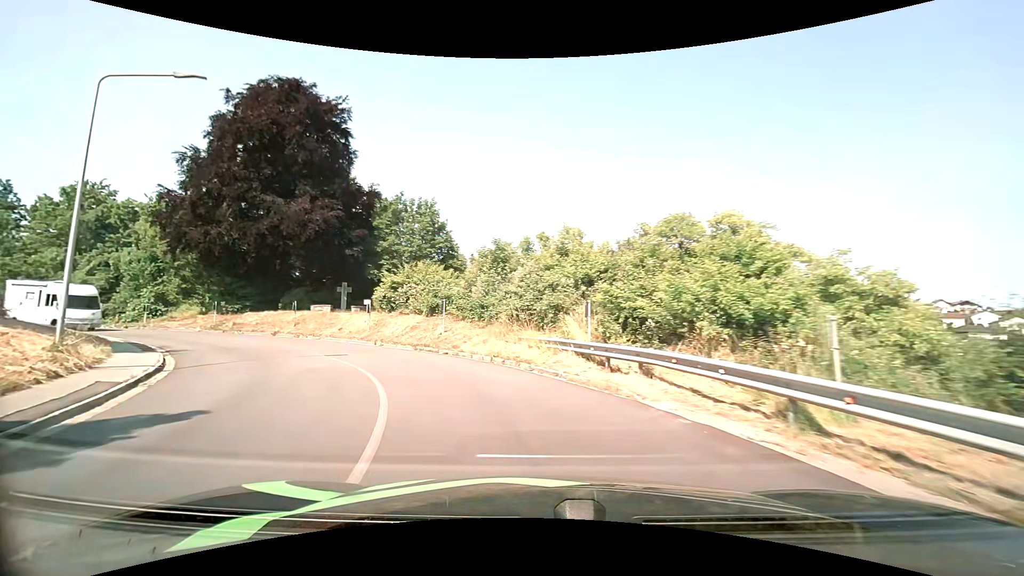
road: tertiary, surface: asphalt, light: Day
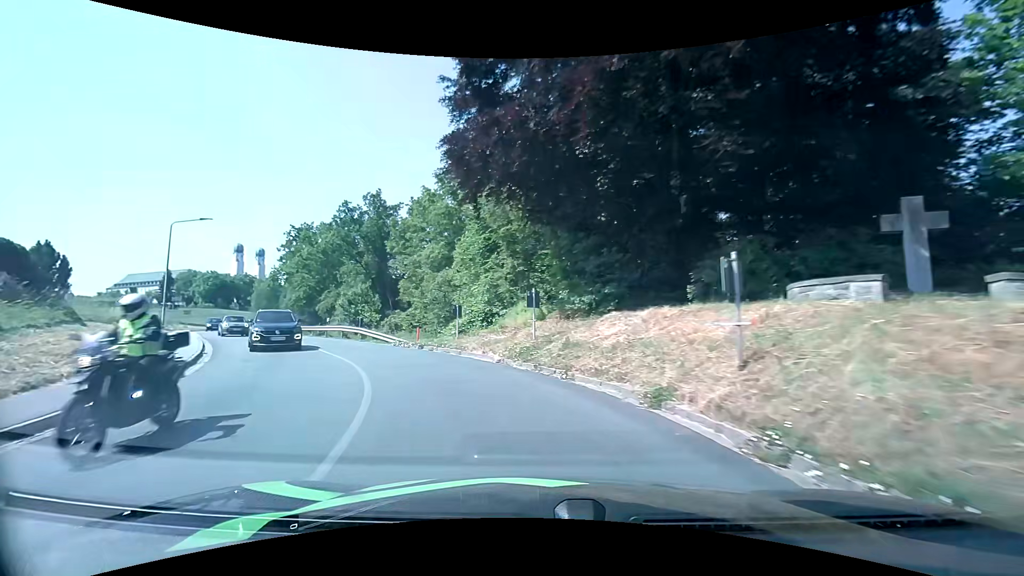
(-11.3, +25.3) m; -47°
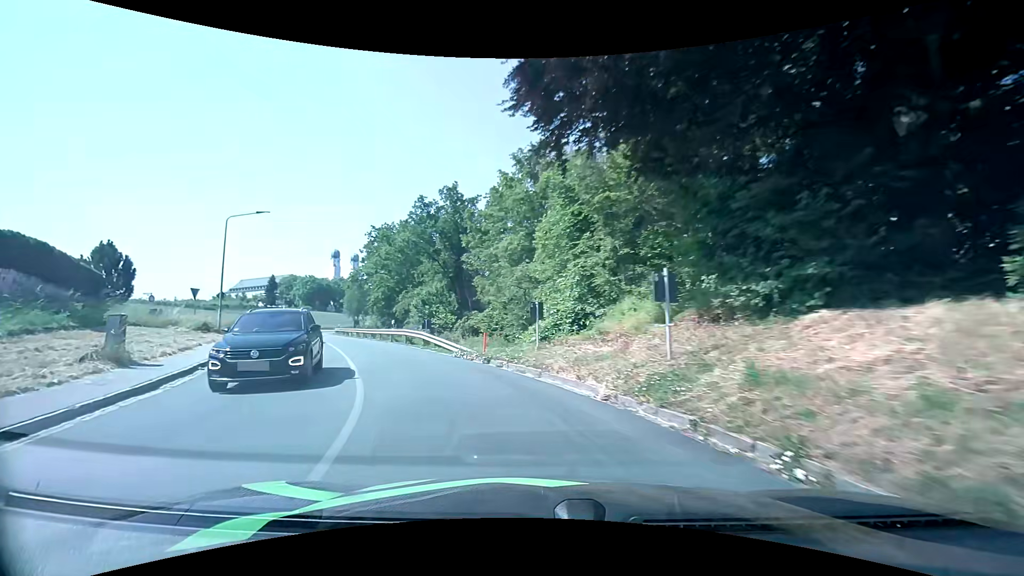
(-0.5, +6.1) m; -9°
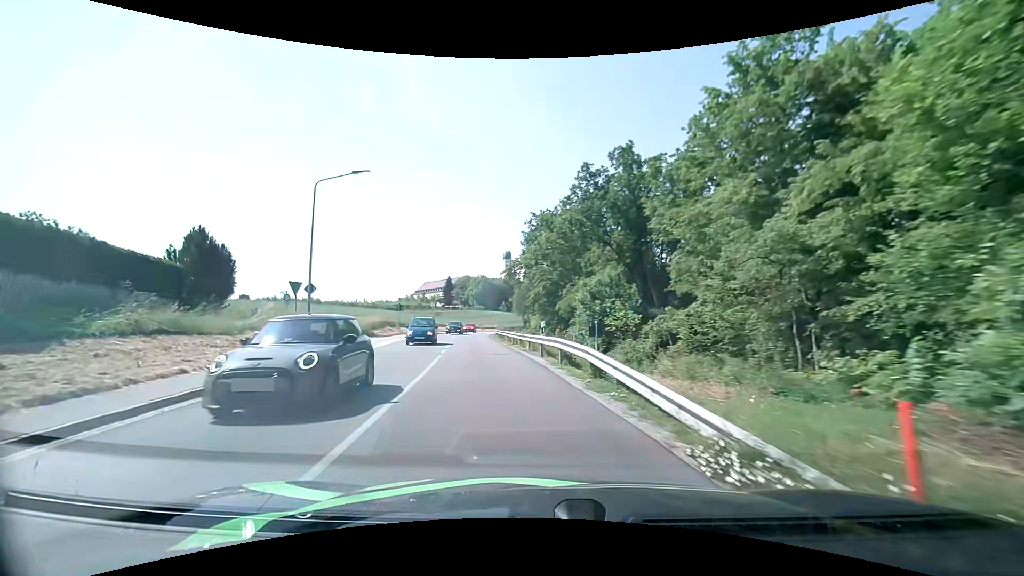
(-2.3, +12.3) m; -20°
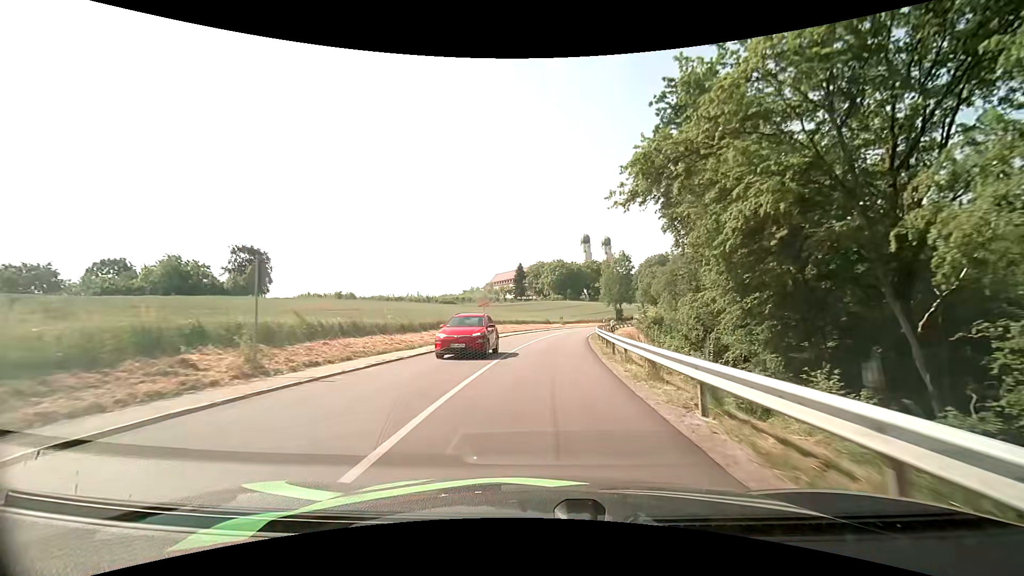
(-4.8, +35.7) m; -10°
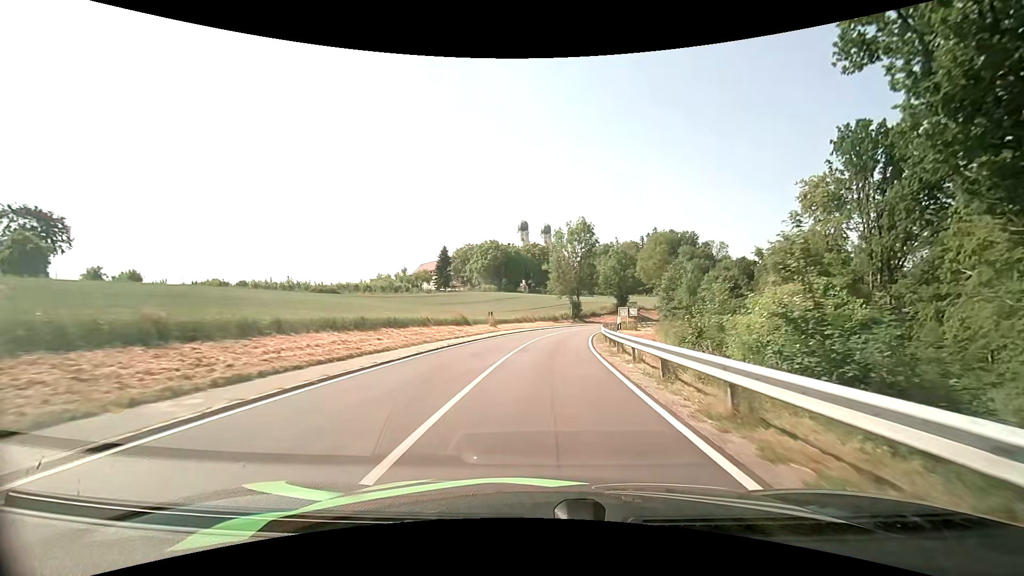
(+1.9, +41.3) m; +7°
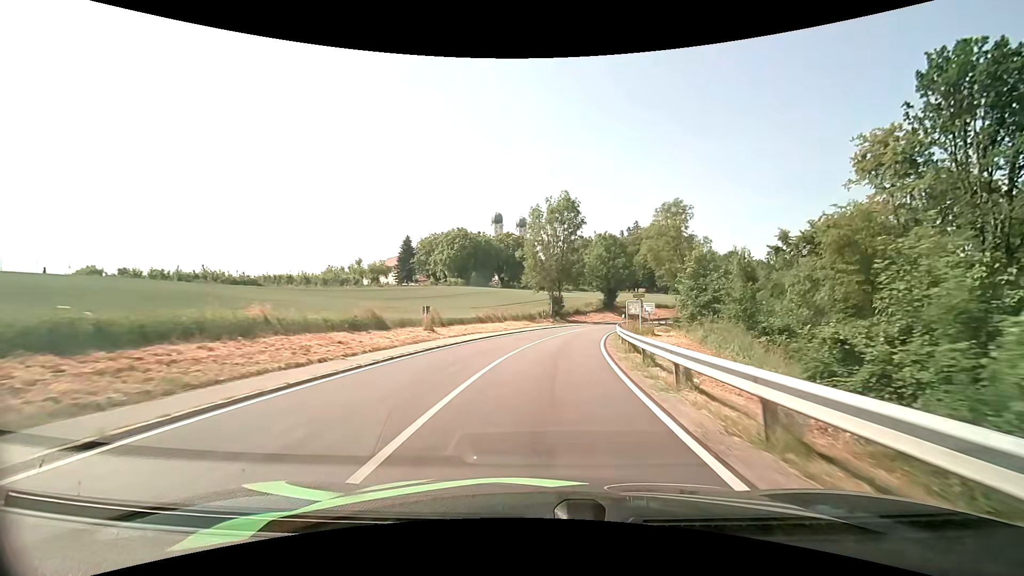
(+0.5, +17.4) m; +3°
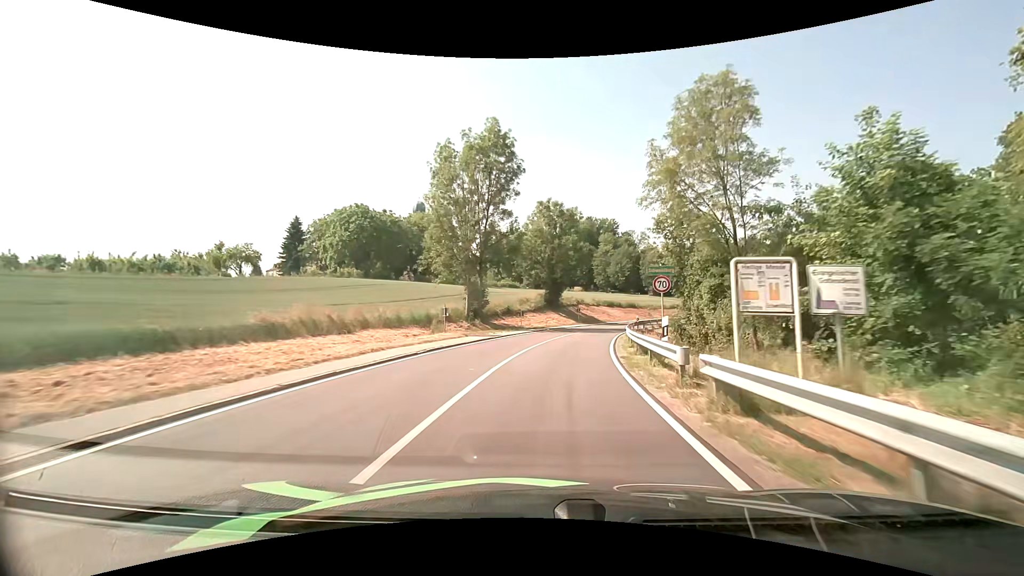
(+1.5, +26.6) m; +8°
(0, +10) (+1, +20) (+3, +30) (+5, +40) (+8, +49) (+11, +59) (+16, +68) (+20, +76) (+25, +85) (+31, +93) m
